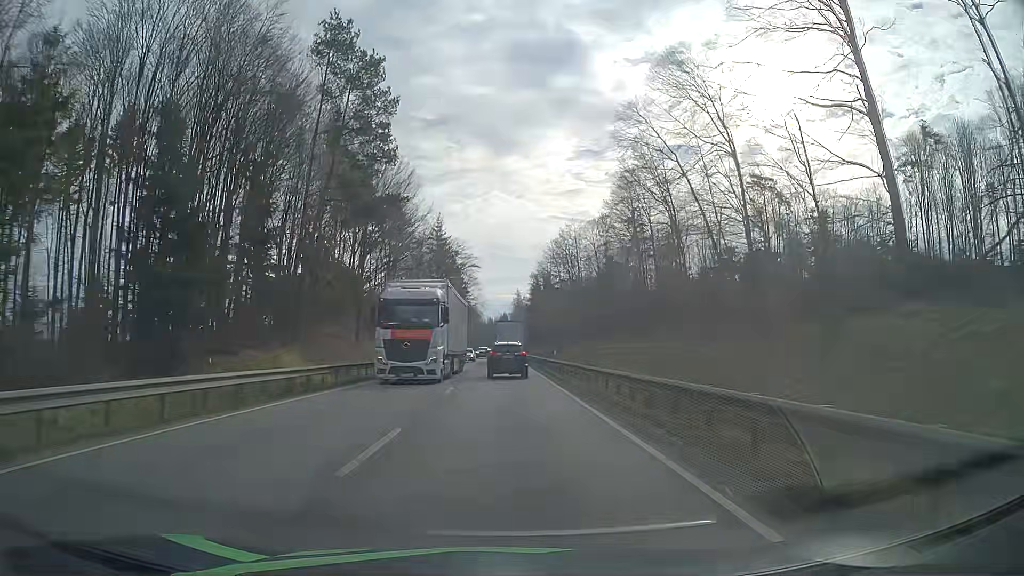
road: primary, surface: asphalt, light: Day
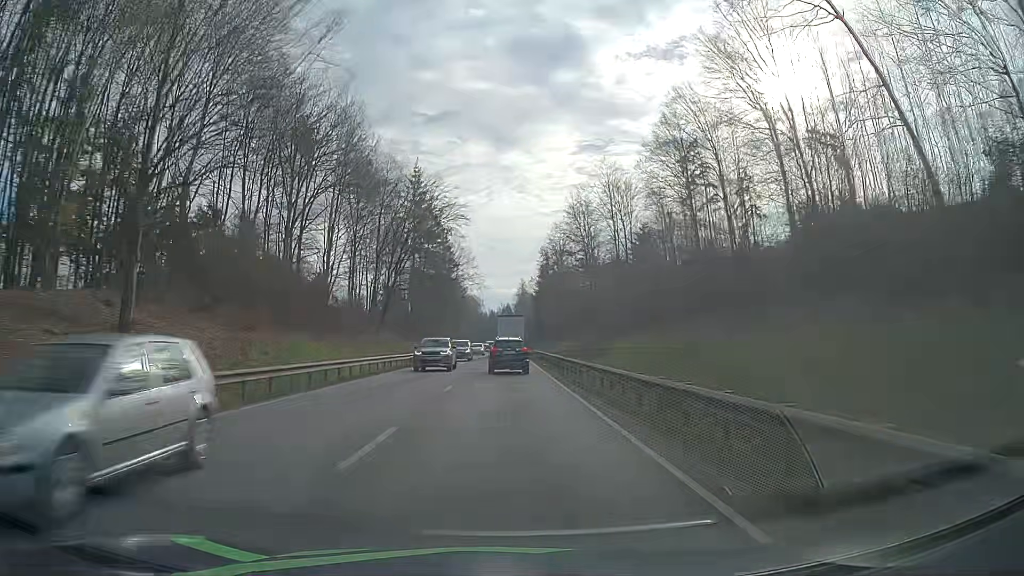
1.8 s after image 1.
(0.0, +36.0) m; 0°
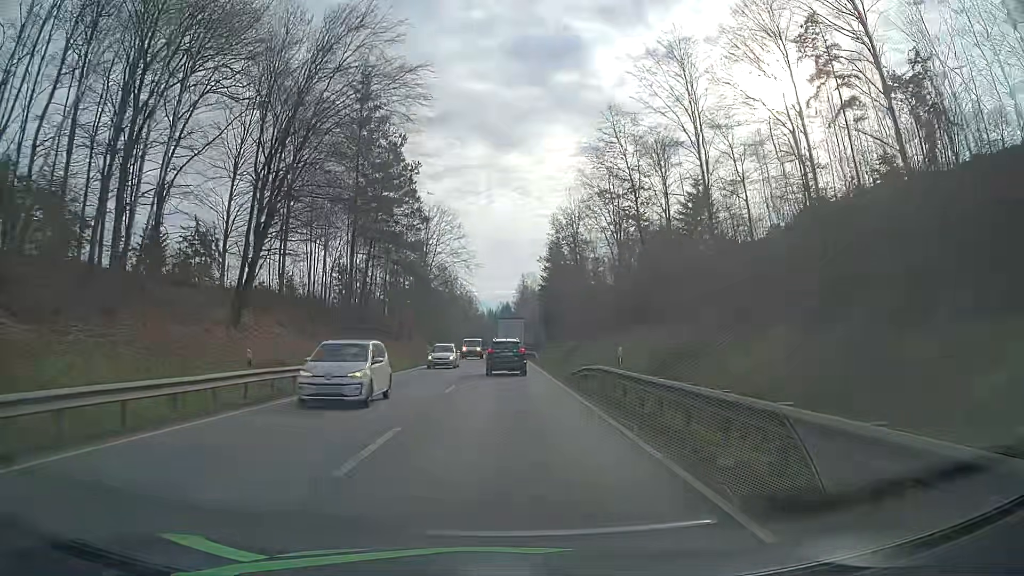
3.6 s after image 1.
(0.0, +36.2) m; 0°
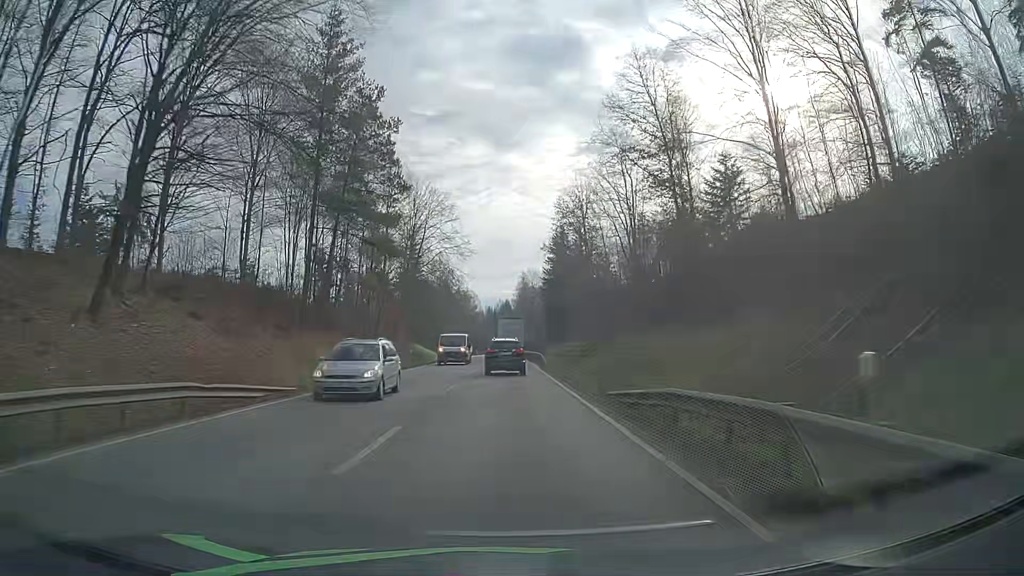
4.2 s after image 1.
(0.0, +12.1) m; 0°
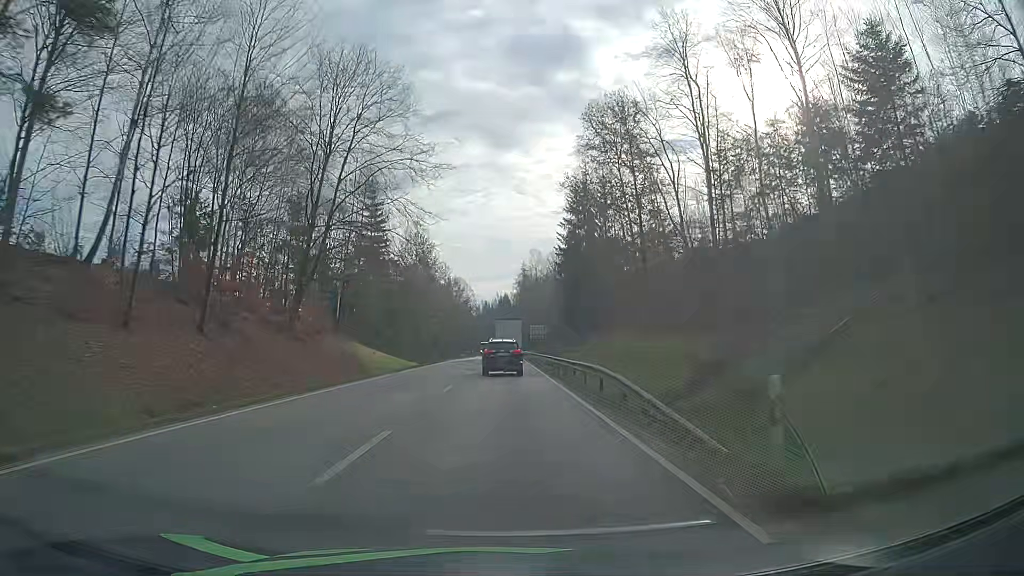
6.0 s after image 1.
(-0.1, +36.5) m; 0°
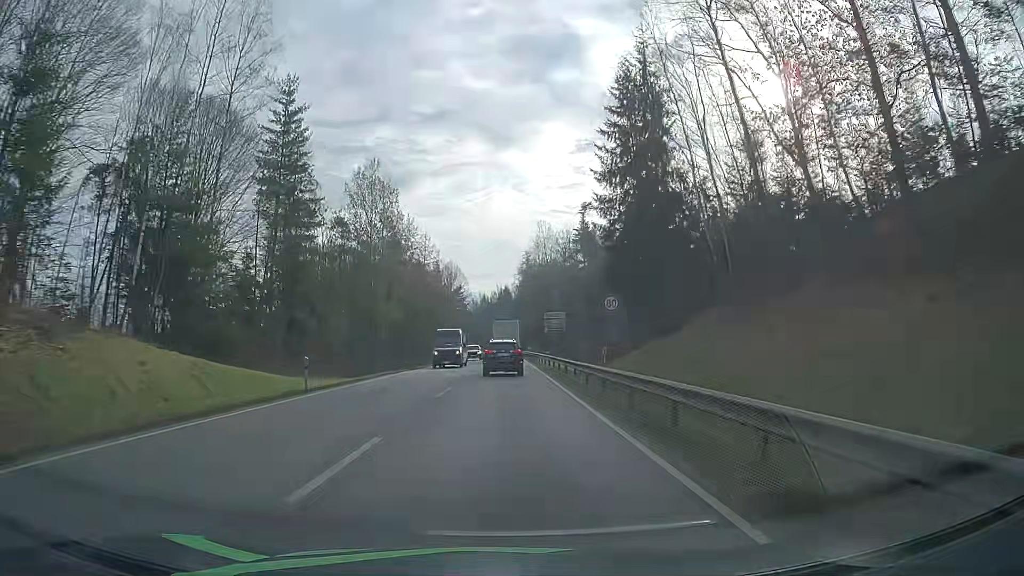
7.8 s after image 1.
(-0.1, +36.9) m; 0°
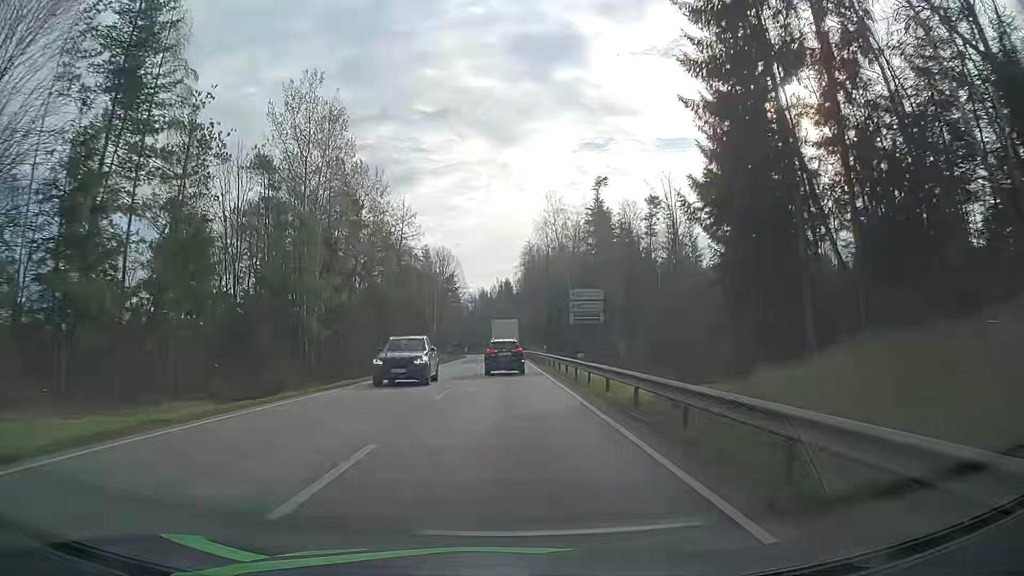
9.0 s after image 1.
(0.0, +24.8) m; 0°
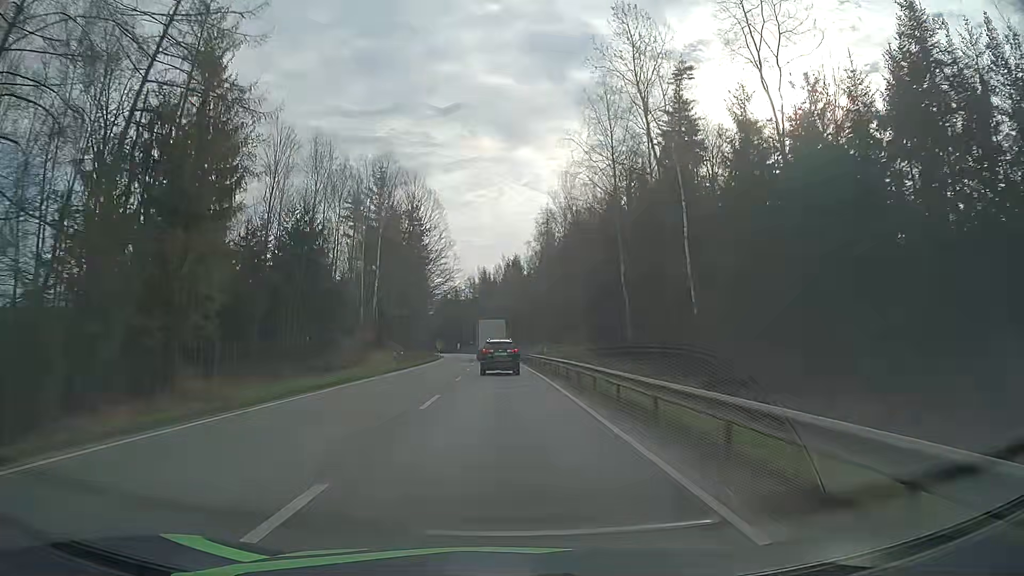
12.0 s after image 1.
(-0.1, +62.9) m; -1°
(0, +10) (0, +20) (0, +30) (0, +40) (-1, +50) (-1, +60) (-2, +70) (-2, +80) (-3, +90) (-4, +100) m
